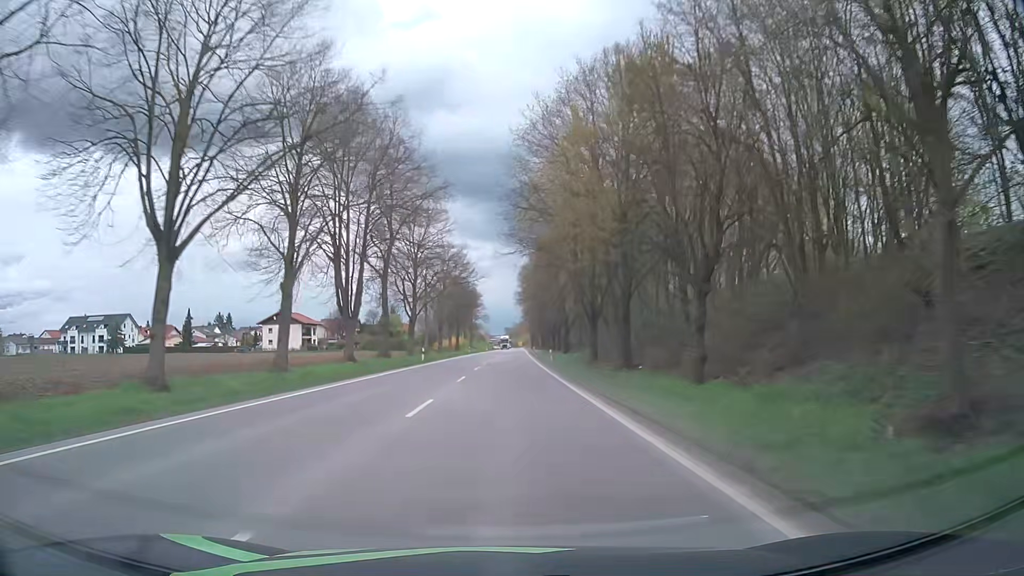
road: primary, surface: asphalt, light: Day
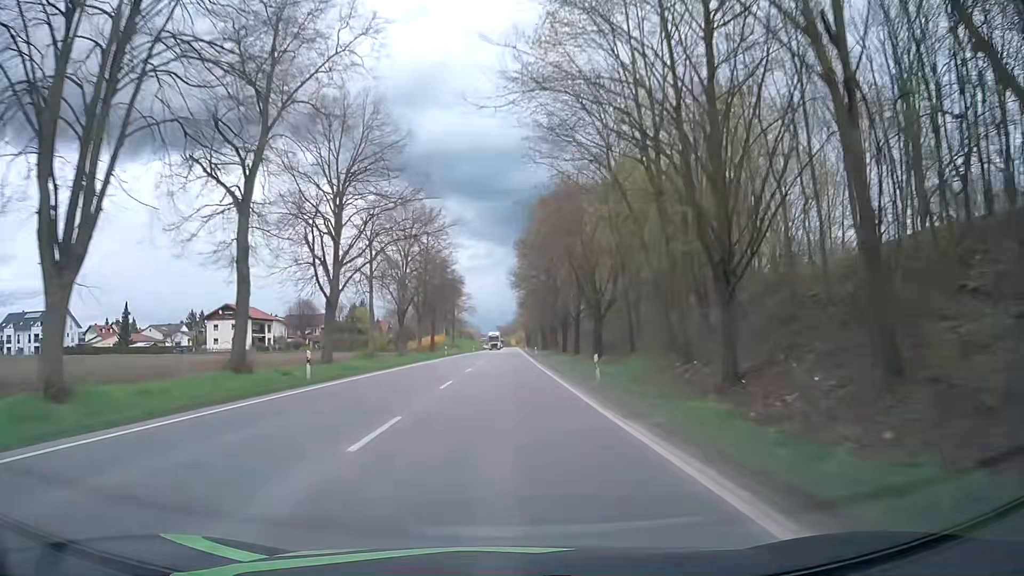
(+0.1, +28.1) m; +1°
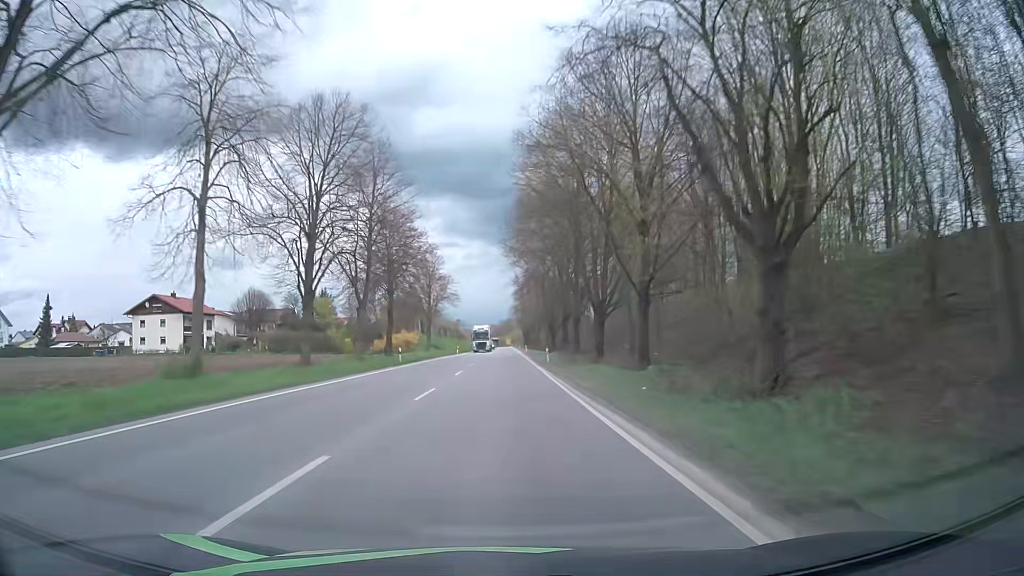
(+0.1, +28.1) m; +1°
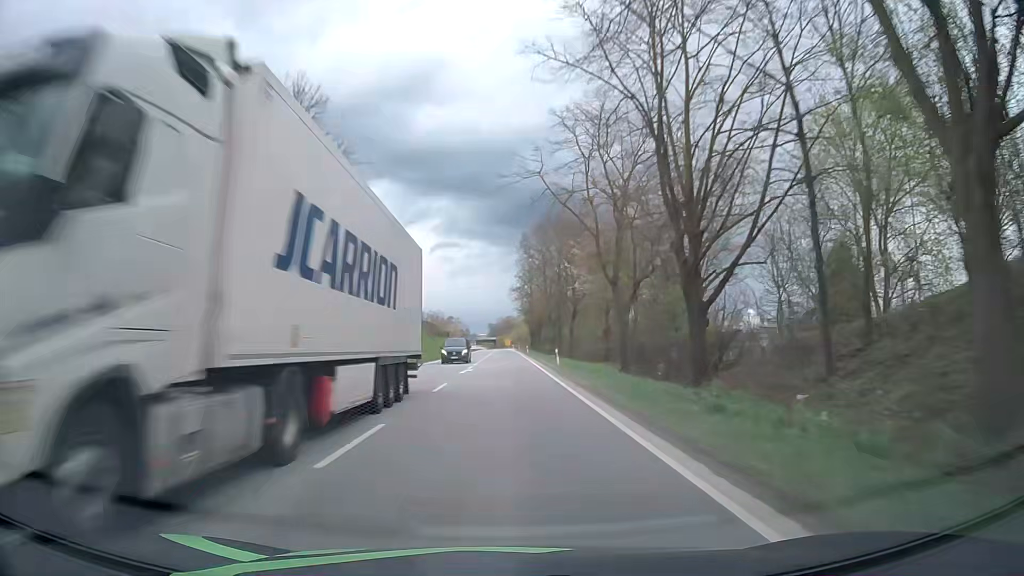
(-0.4, +56.2) m; 0°
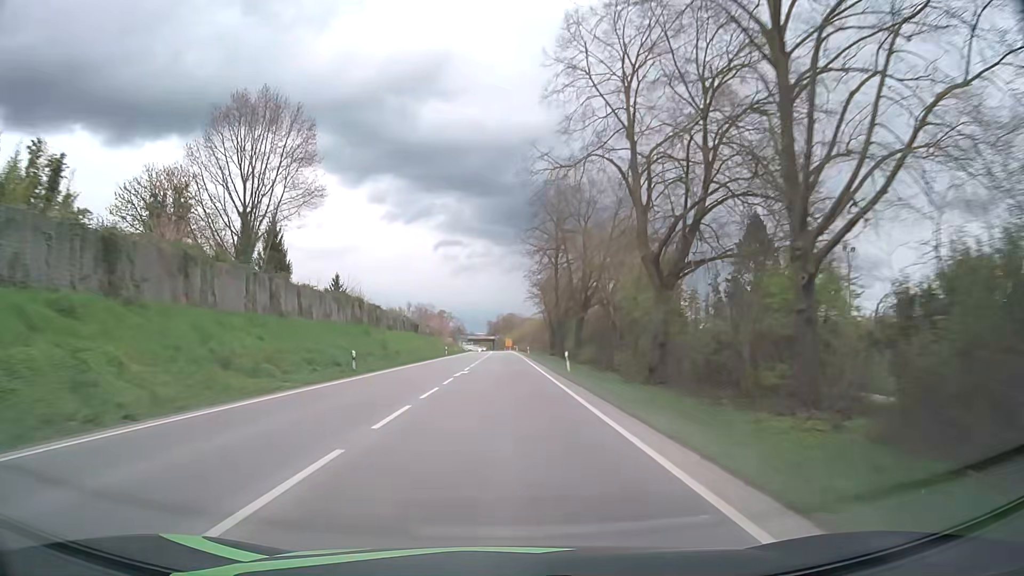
(0.0, +56.3) m; 0°
(0, +10) (0, +20) (0, +30) (0, +40) (0, +50) (0, +60) (0, +70) (0, +80) (0, +90) (0, +100) m
